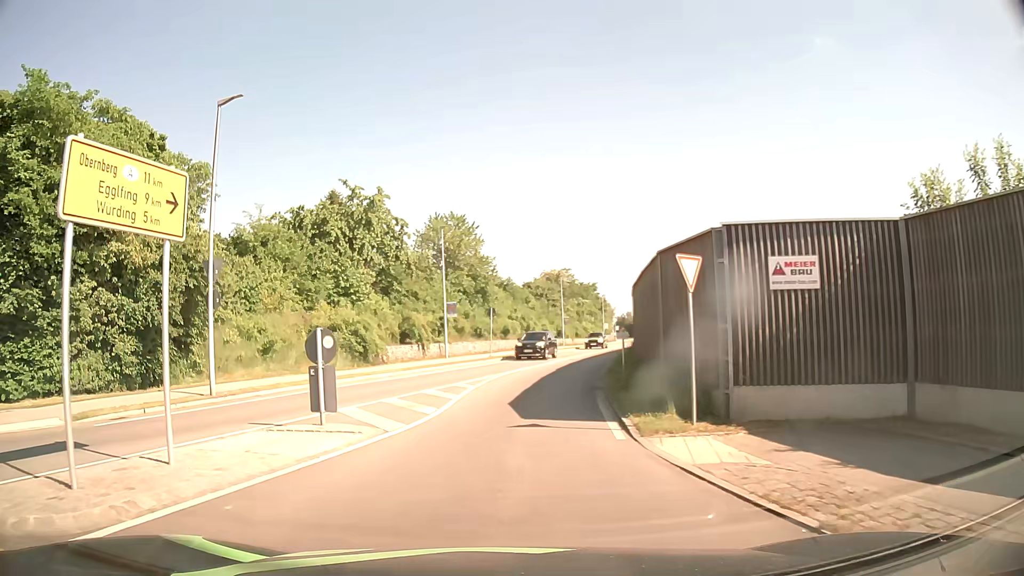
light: Day
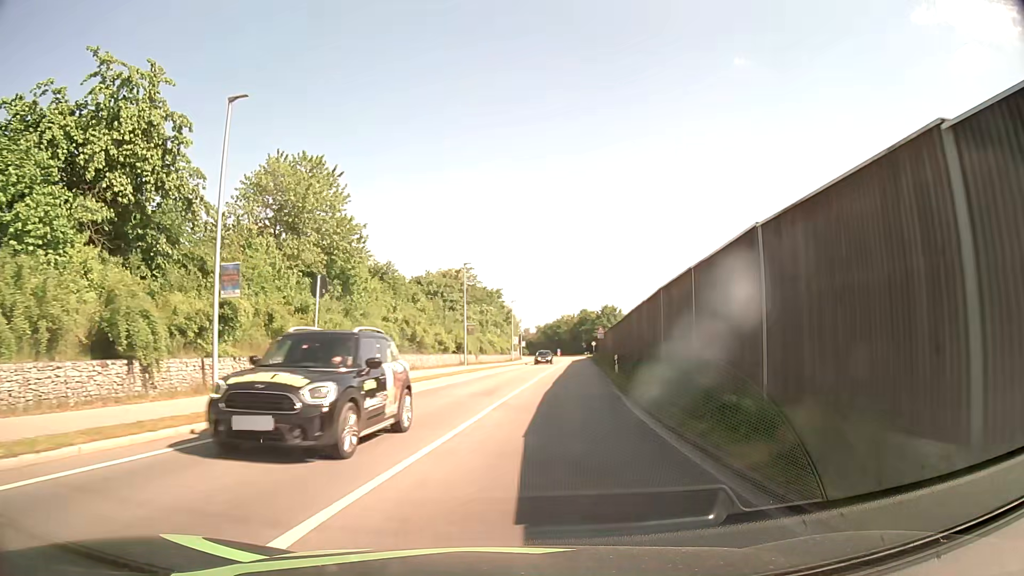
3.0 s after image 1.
(+0.8, +24.3) m; +9°
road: secondary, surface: asphalt
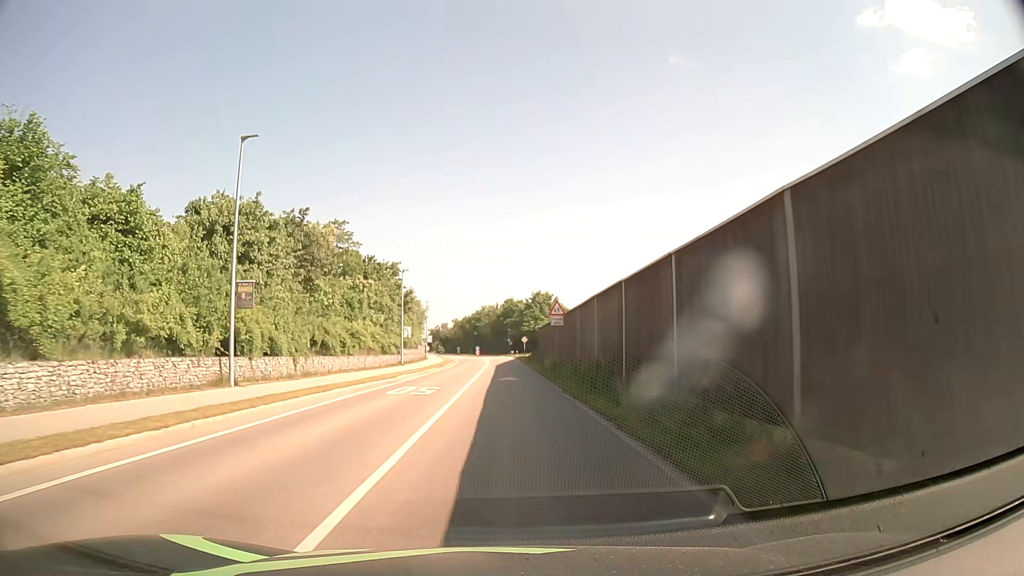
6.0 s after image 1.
(+2.8, +33.2) m; +6°
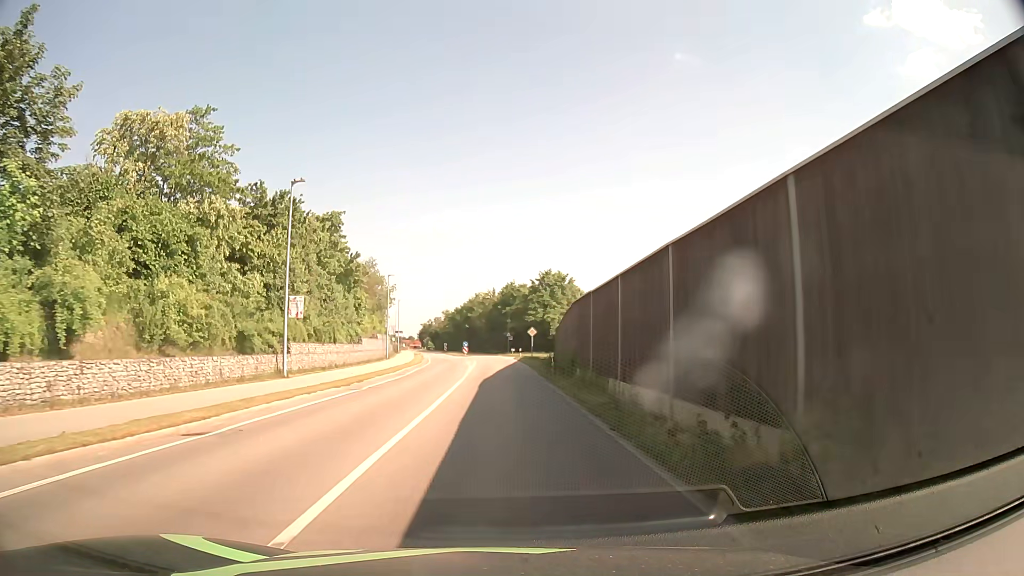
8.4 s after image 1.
(0.0, +30.8) m; 0°
(0, +10) (0, +20) (0, +30) (0, +40) (-1, +50) (-1, +60) (-1, +70) (-2, +80) (-3, +90) (-4, +100) m
